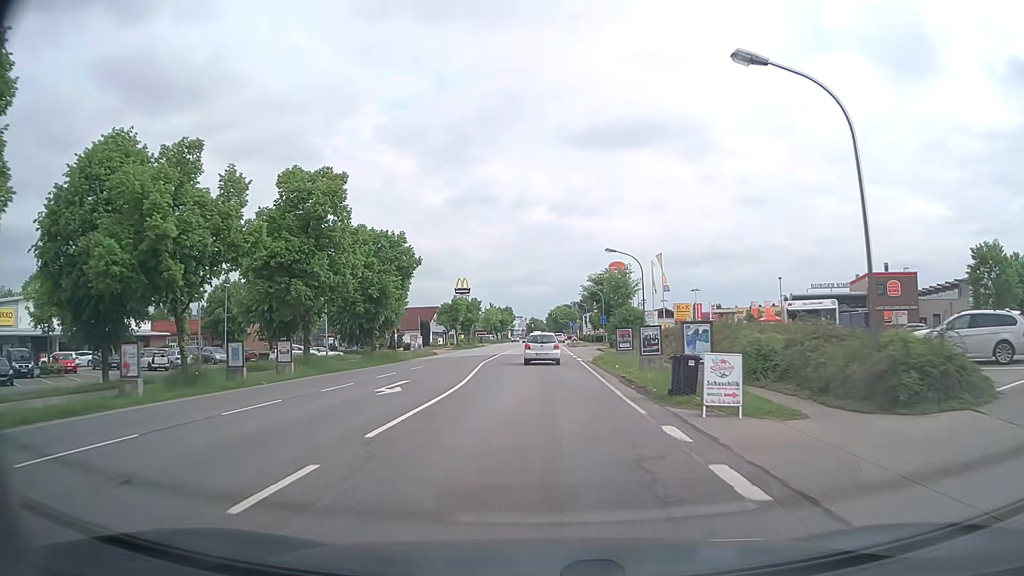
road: secondary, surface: asphalt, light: Day
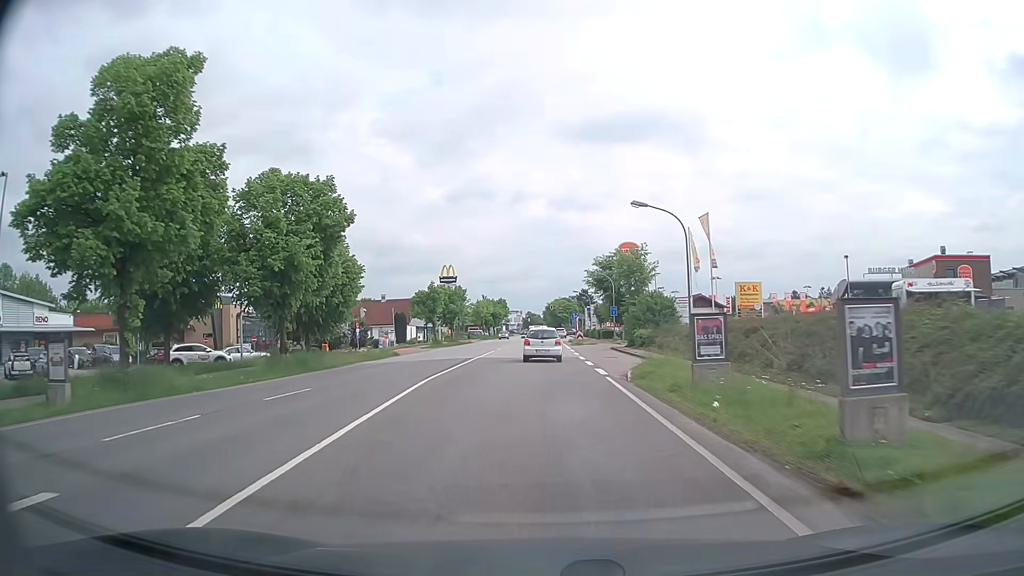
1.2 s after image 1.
(0.0, +16.0) m; 0°
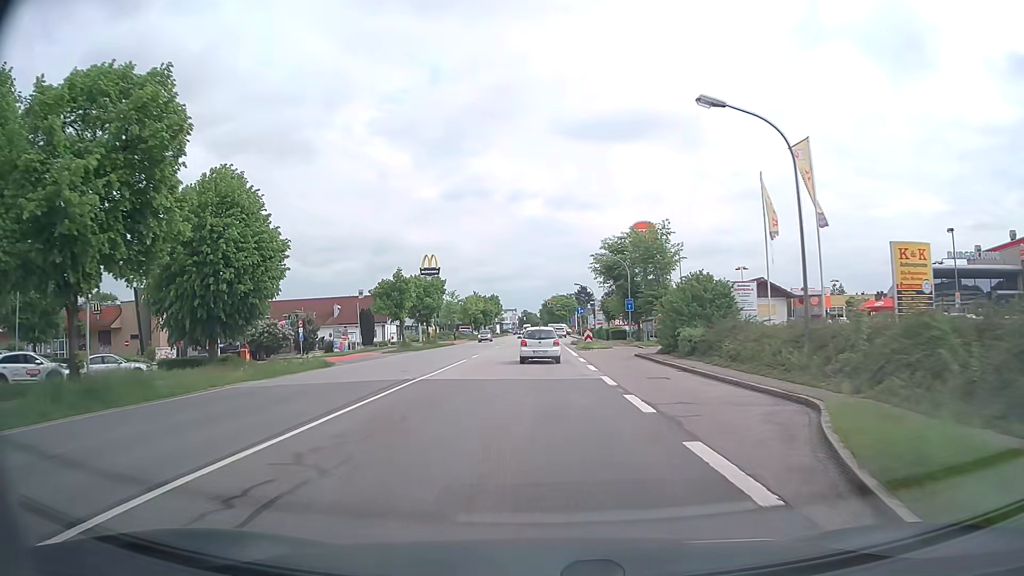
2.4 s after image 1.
(0.0, +15.0) m; 0°
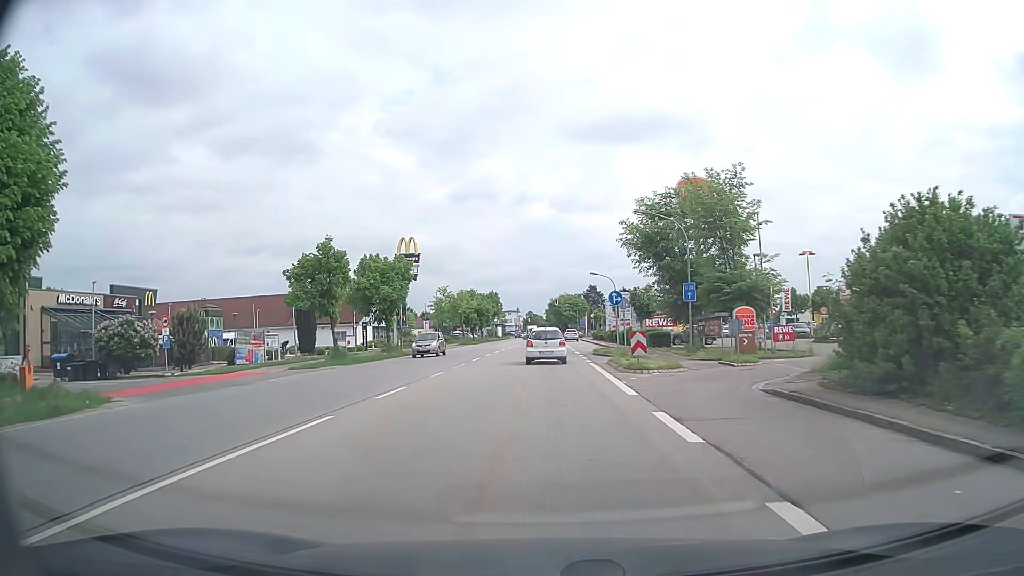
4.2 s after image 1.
(0.0, +20.6) m; 0°
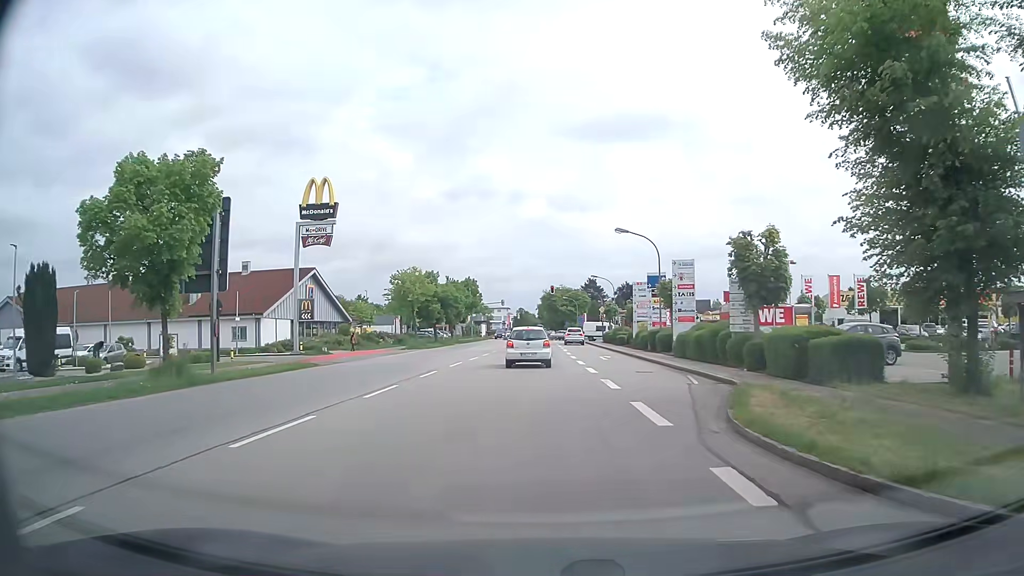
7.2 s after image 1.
(+0.2, +30.4) m; +1°
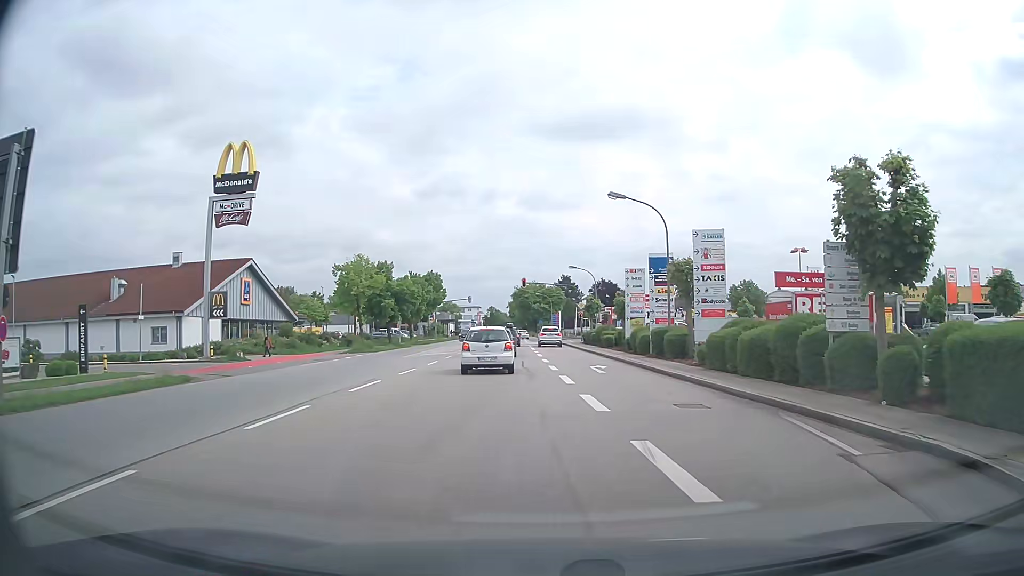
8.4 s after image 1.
(+0.1, +10.3) m; +2°
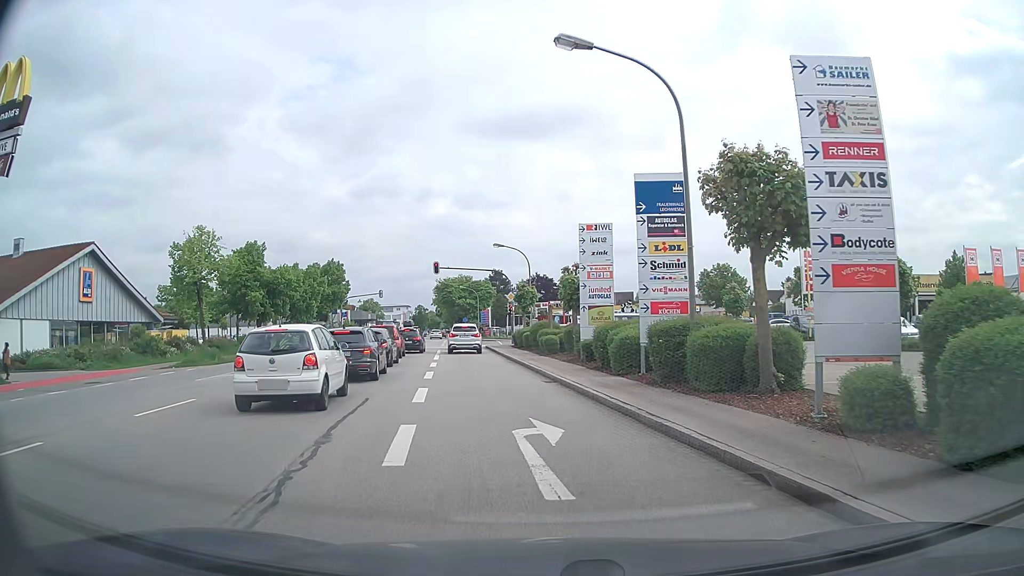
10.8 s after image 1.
(+1.2, +16.2) m; +6°
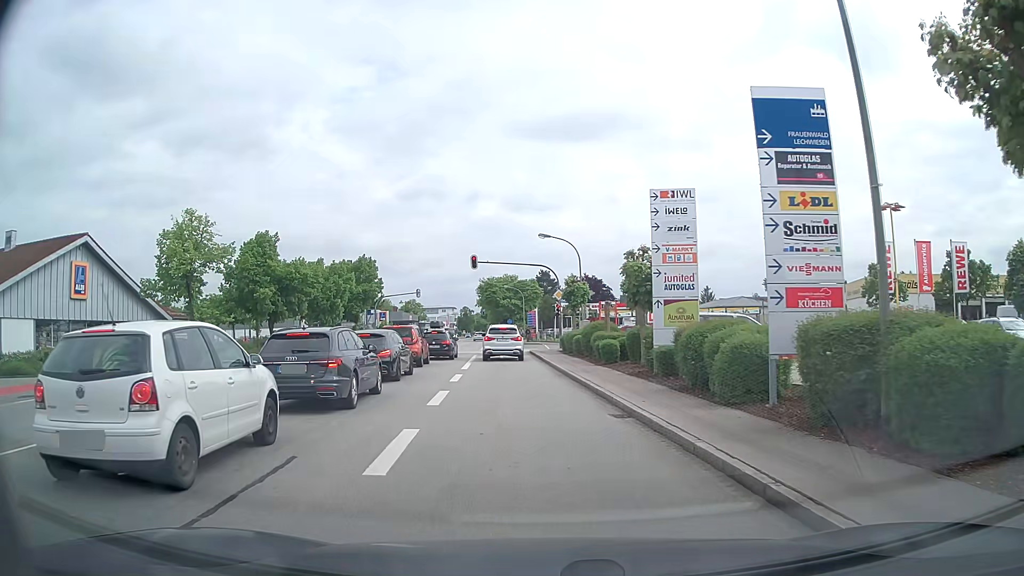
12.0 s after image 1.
(-0.2, +6.3) m; -4°
